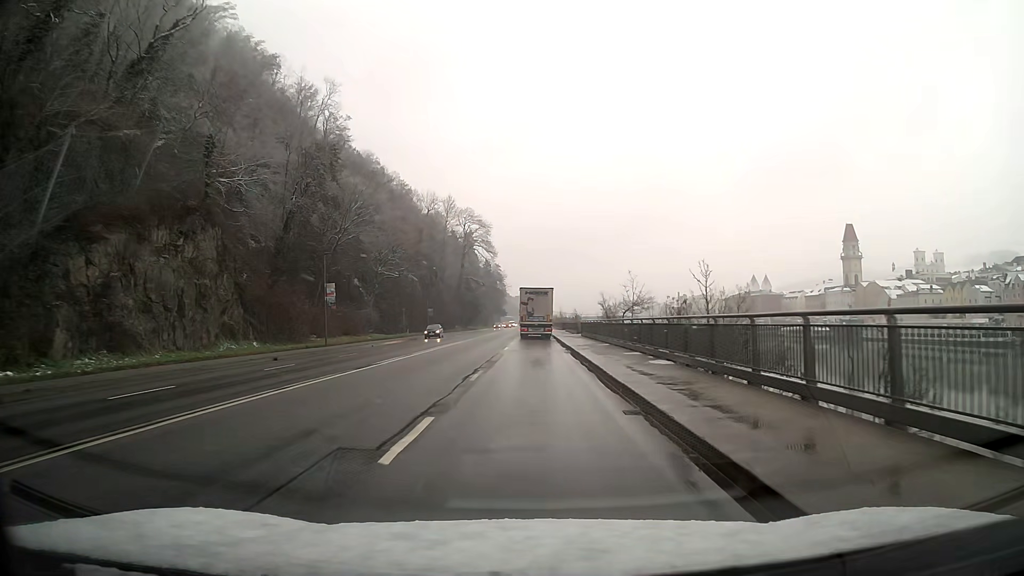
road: primary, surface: asphalt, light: Day
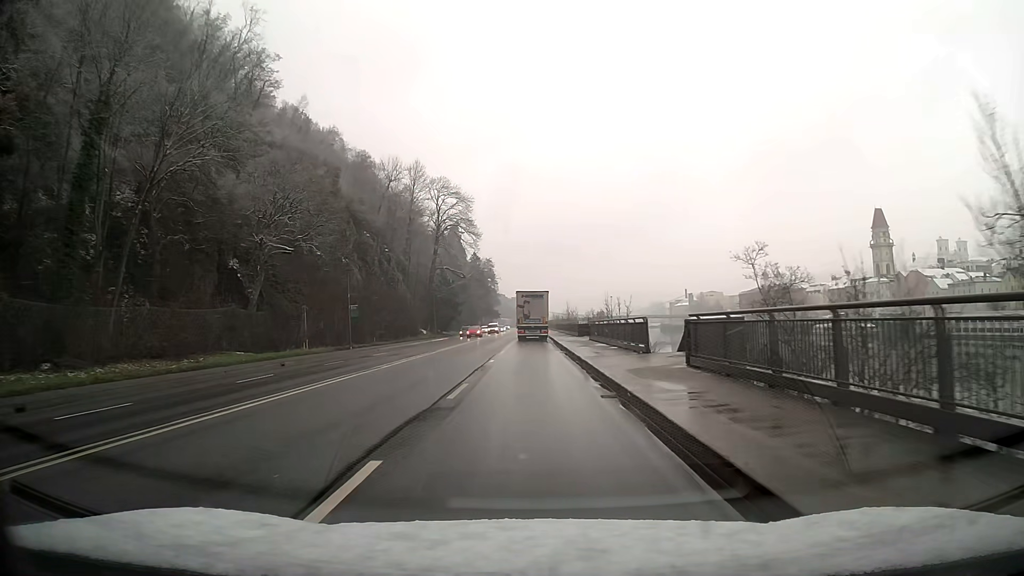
(+0.1, +38.1) m; 0°
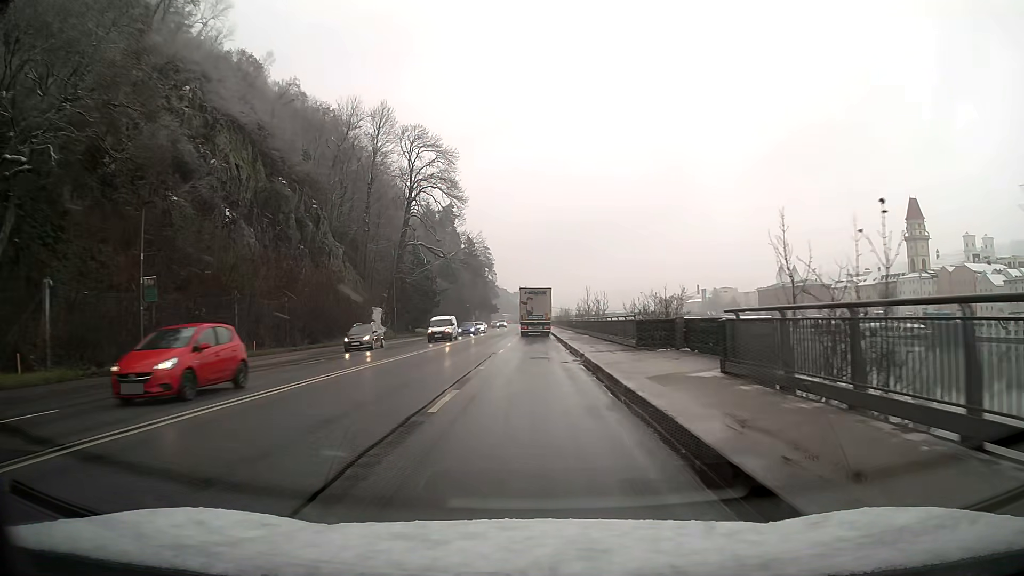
(-0.1, +30.6) m; 0°
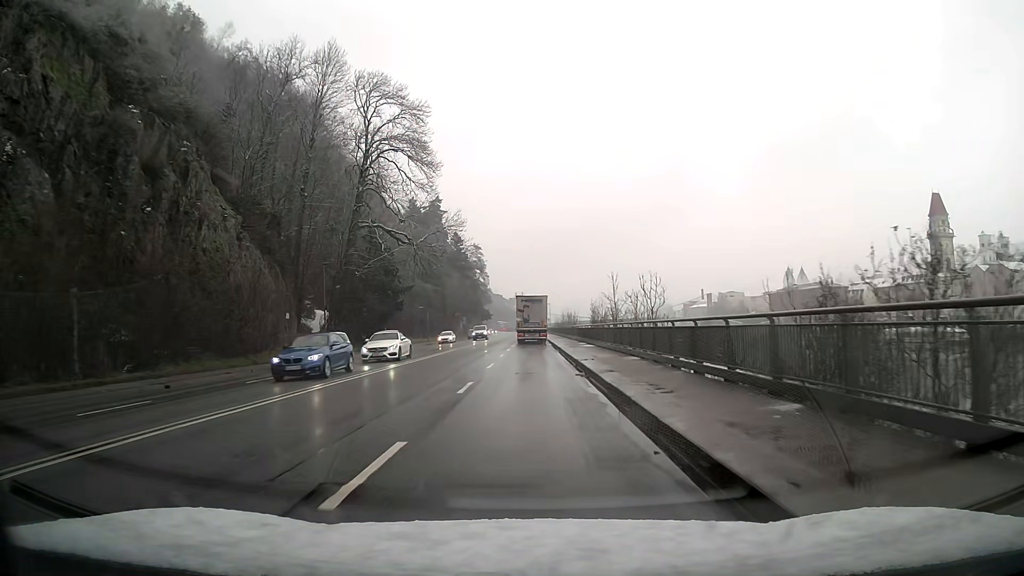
(+0.1, +23.0) m; 0°
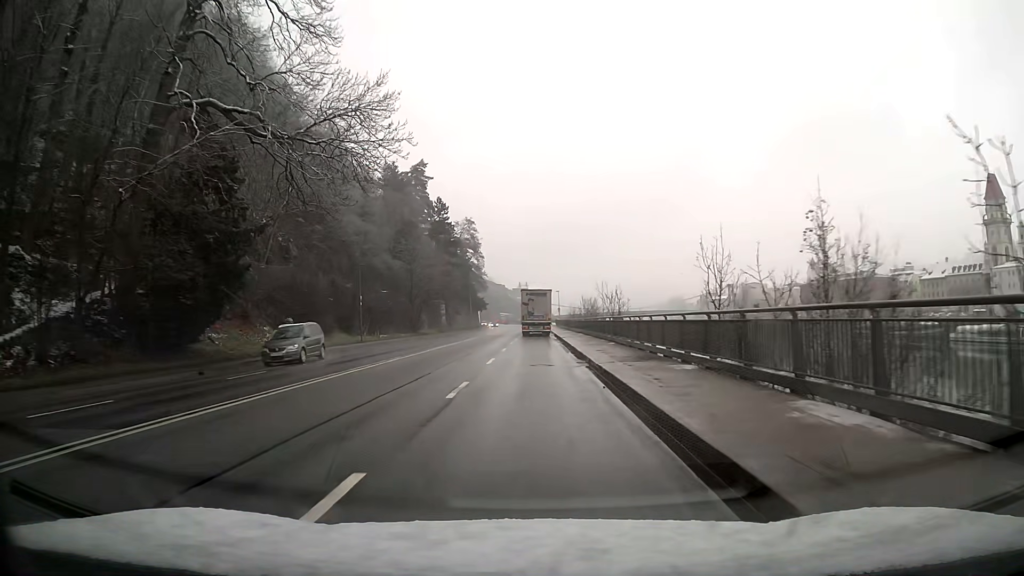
(-0.2, +38.3) m; -1°
